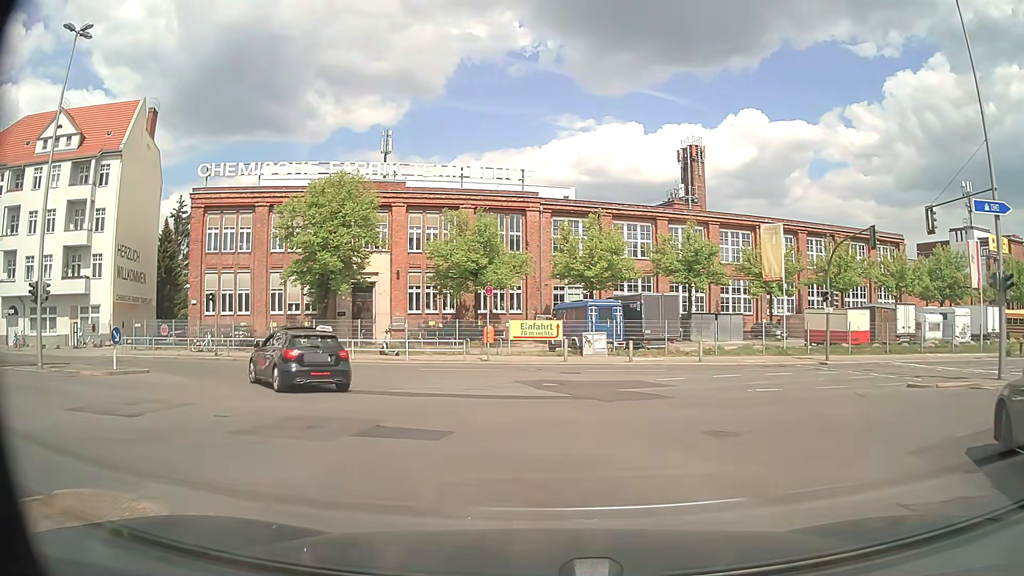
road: tertiary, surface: asphalt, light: Day
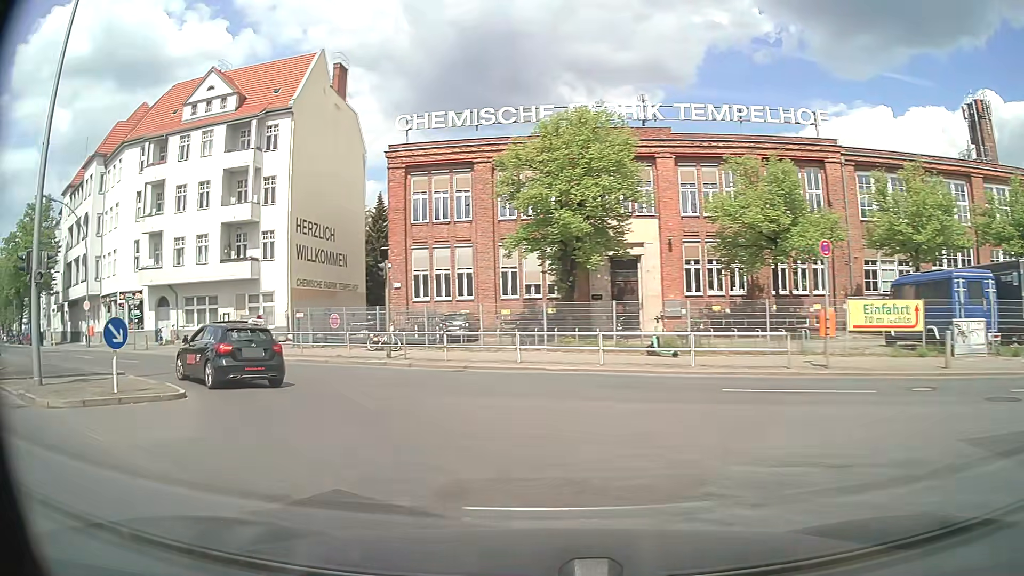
(-2.2, +12.0) m; -24°
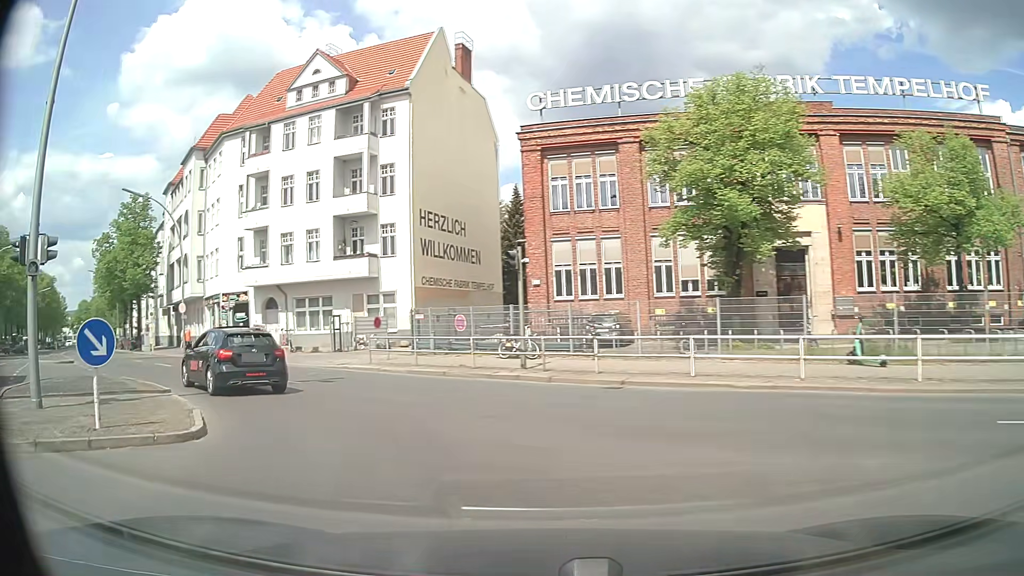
(-0.5, +4.7) m; -12°
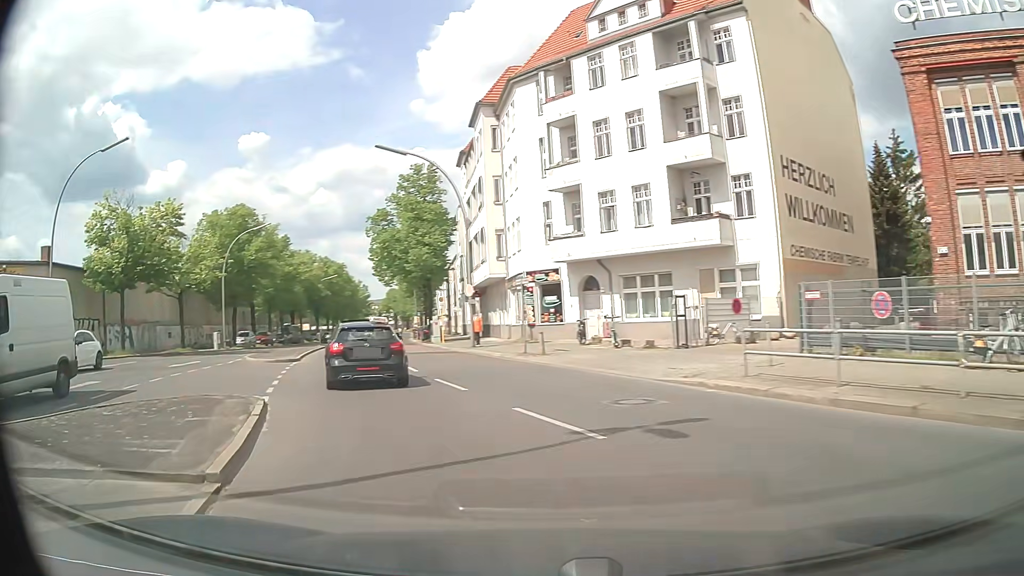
(-2.5, +9.9) m; -29°
(-2, +10) (-5, +19) (-8, +29) (-10, +39) (-11, +49) (-13, +58) (-15, +68) (-17, +78) (-19, +88) (-21, +98) m
